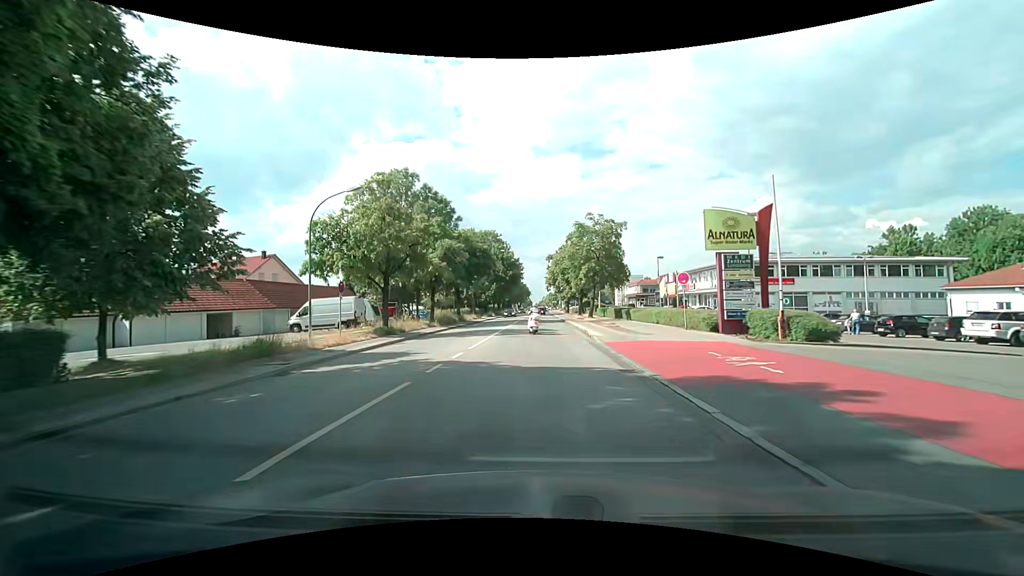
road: secondary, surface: asphalt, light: Day
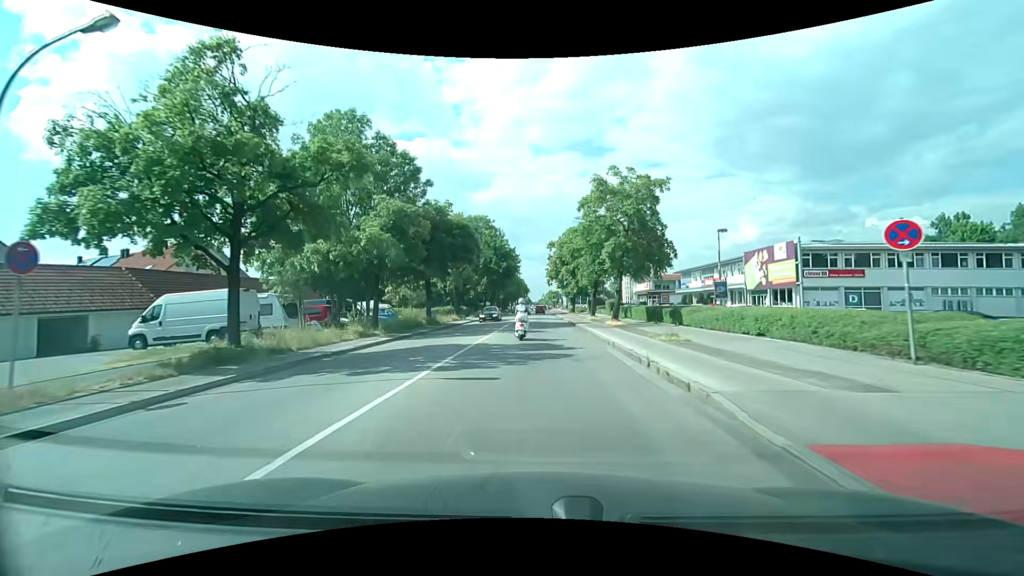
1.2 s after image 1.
(0.0, +14.2) m; 0°
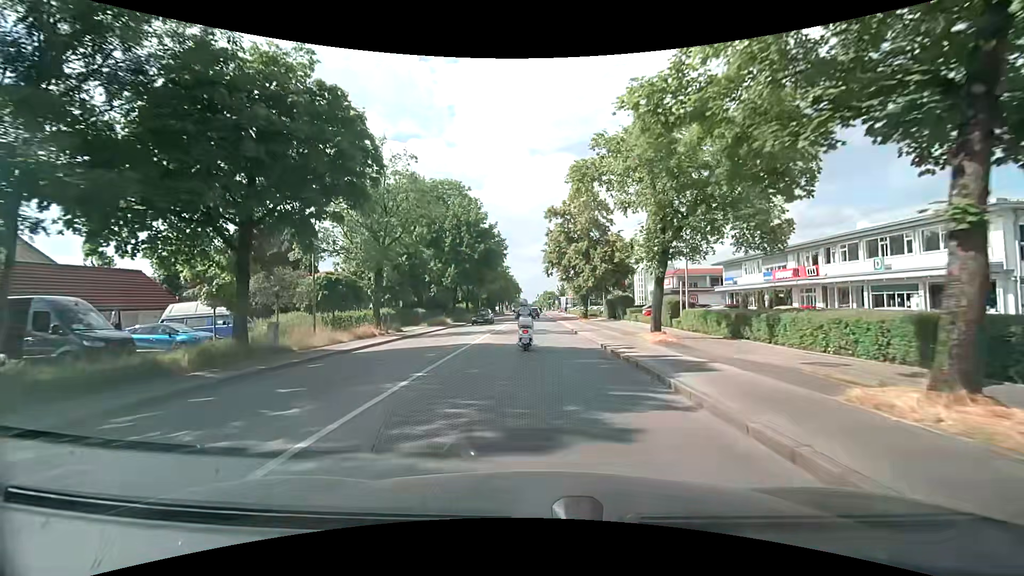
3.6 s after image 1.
(+0.2, +24.1) m; +1°
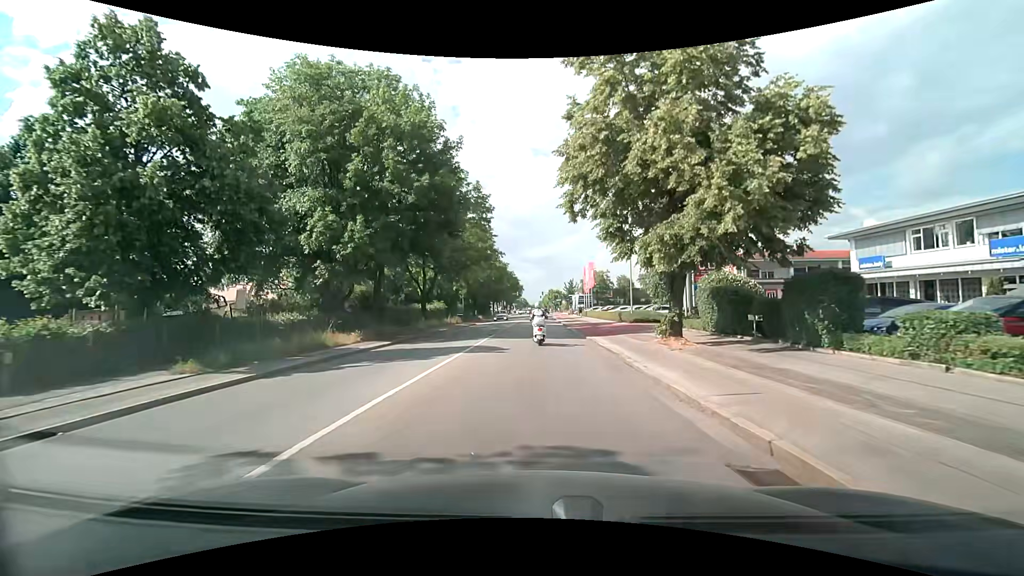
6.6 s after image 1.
(-0.3, +27.5) m; -1°
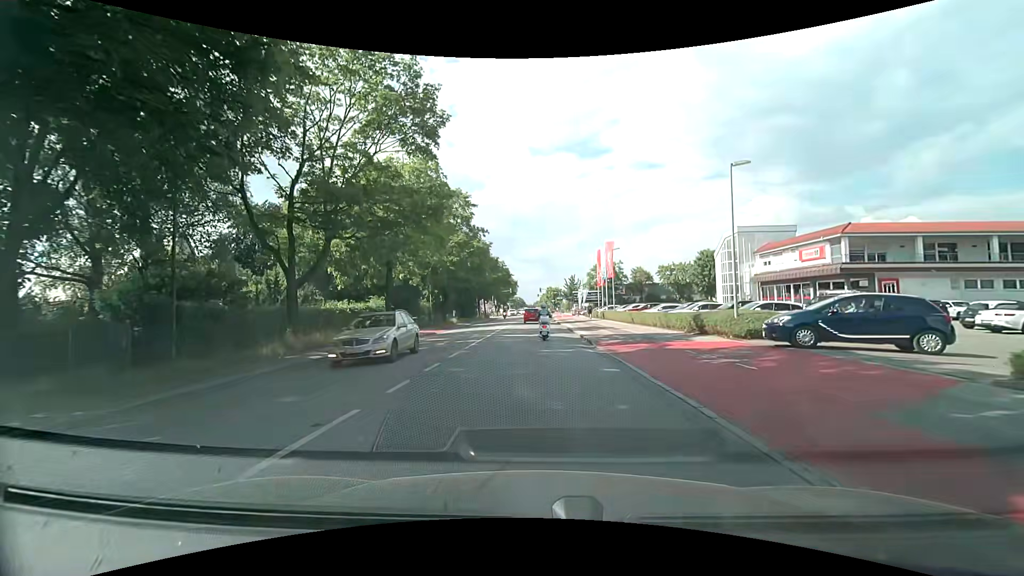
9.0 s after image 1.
(+0.2, +20.5) m; 0°
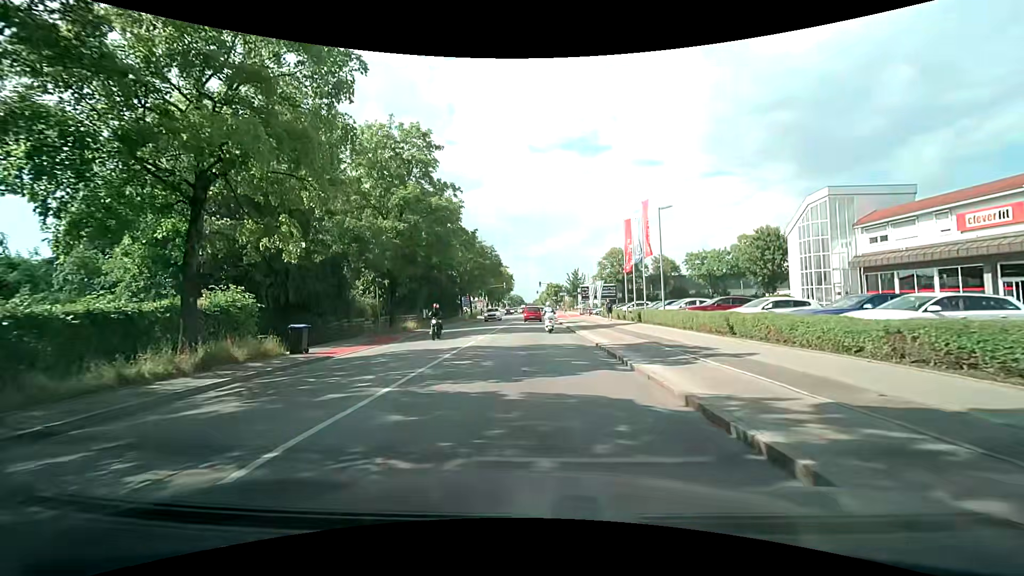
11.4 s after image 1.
(0.0, +17.3) m; 0°
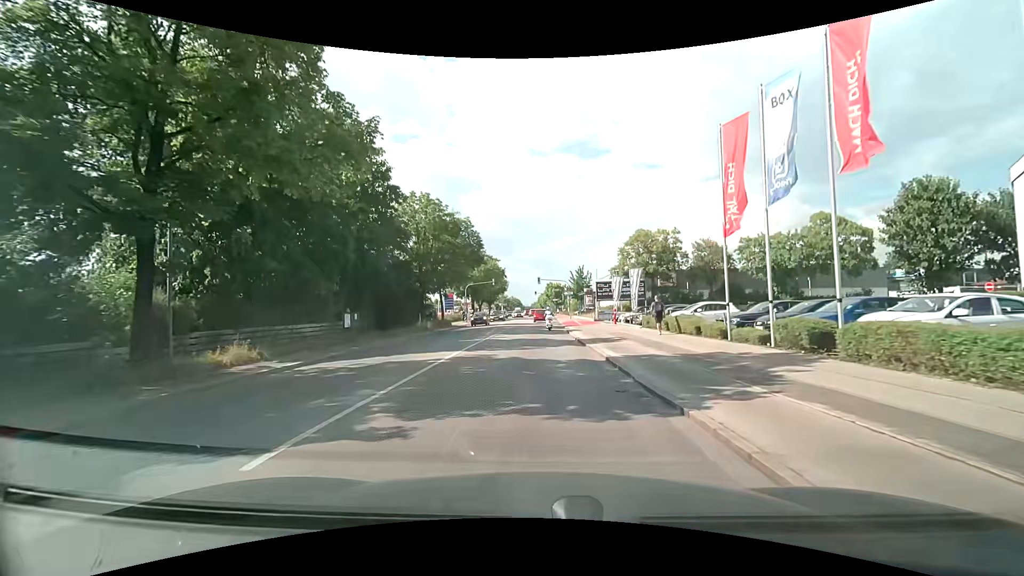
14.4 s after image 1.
(+0.1, +20.4) m; 0°
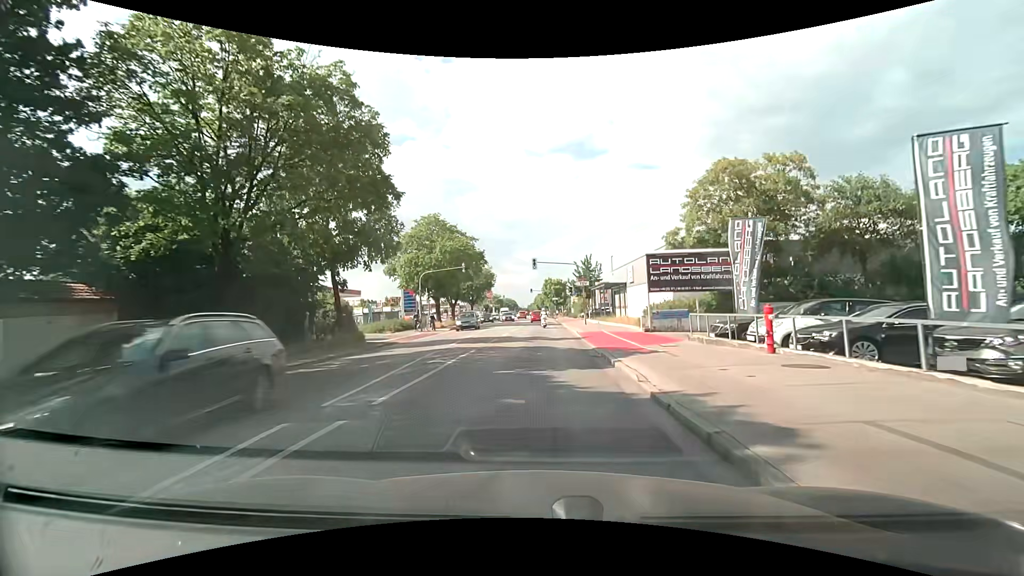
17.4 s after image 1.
(+0.1, +25.9) m; 0°
(0, +10) (0, +20) (0, +30) (0, +40) (+1, +50) (+1, +60) (+1, +70) (+1, +80) (+1, +90) (+1, +100) m
